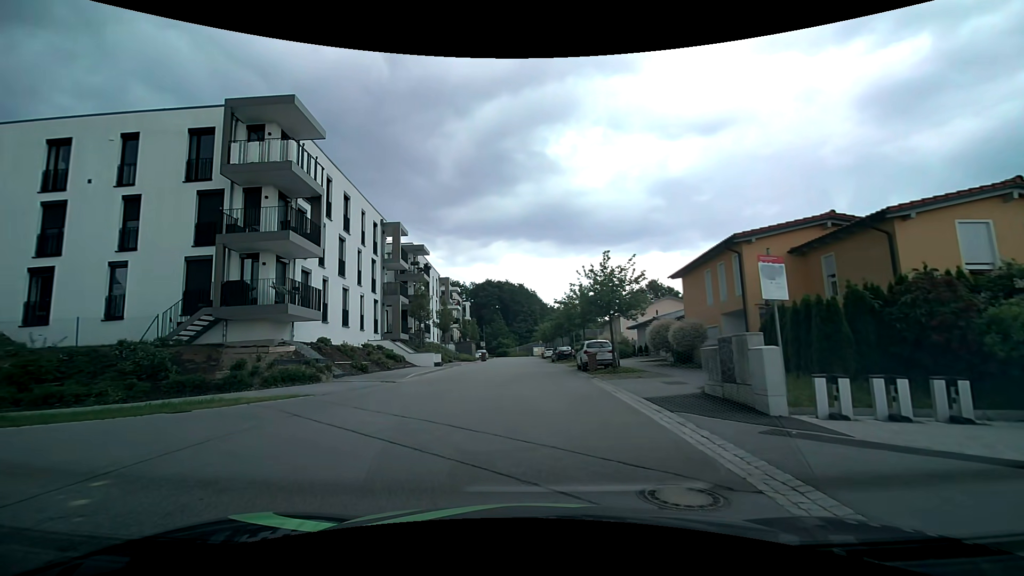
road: residential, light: Day
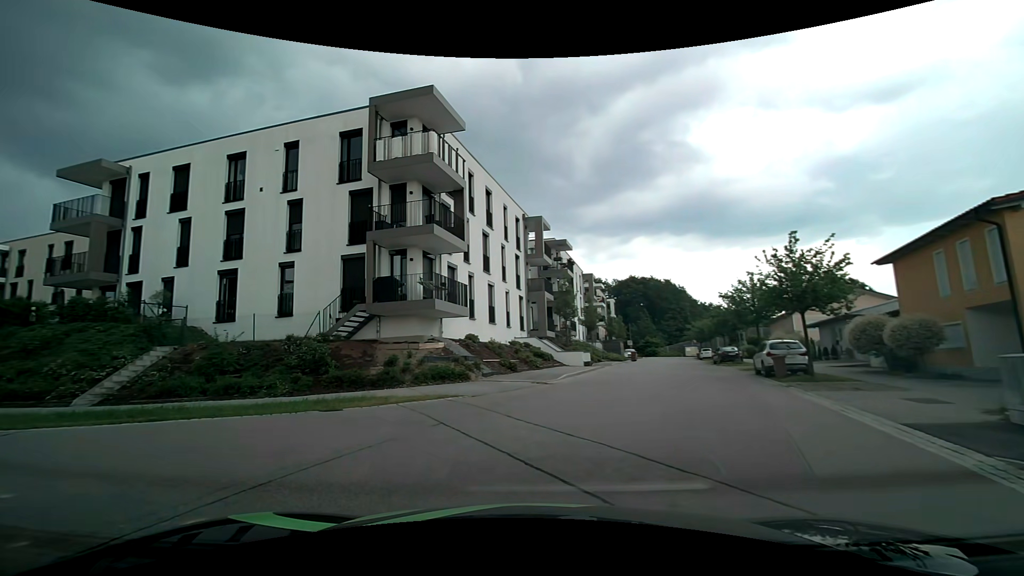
(-0.2, +2.3) m; -14°
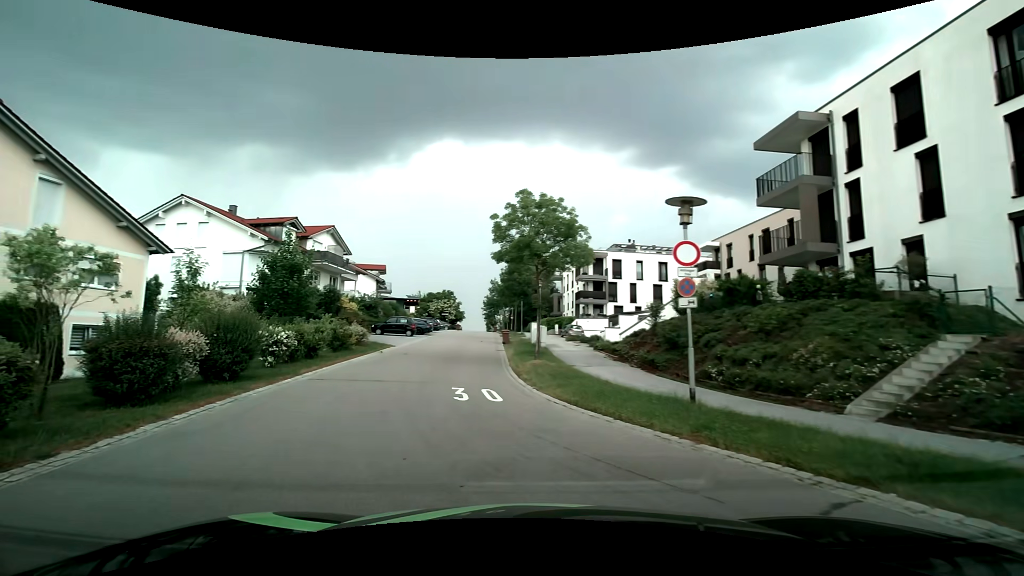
(-5.0, +6.7) m; -68°
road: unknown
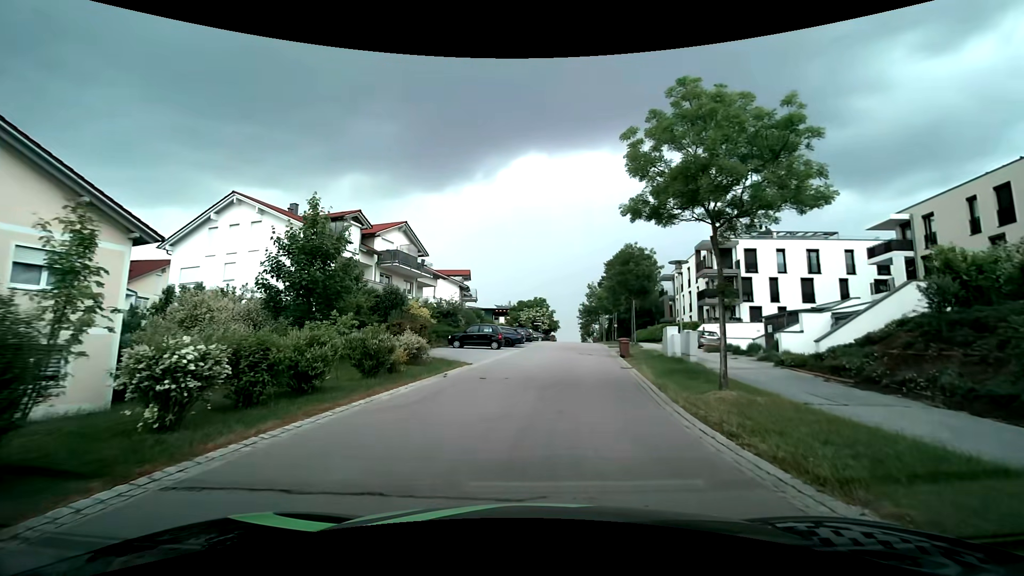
(-1.7, +9.6) m; -11°
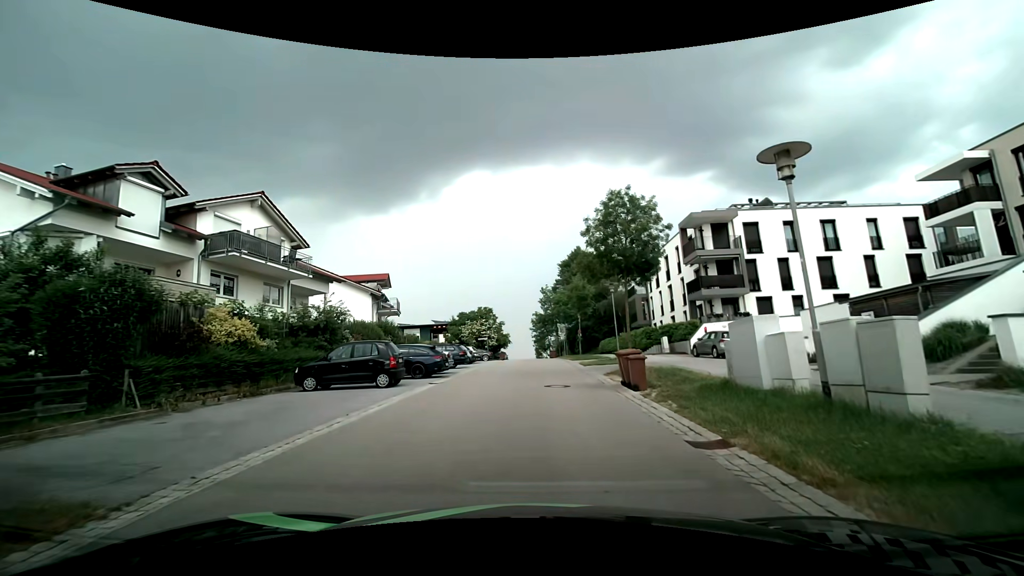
(+0.9, +14.4) m; +6°
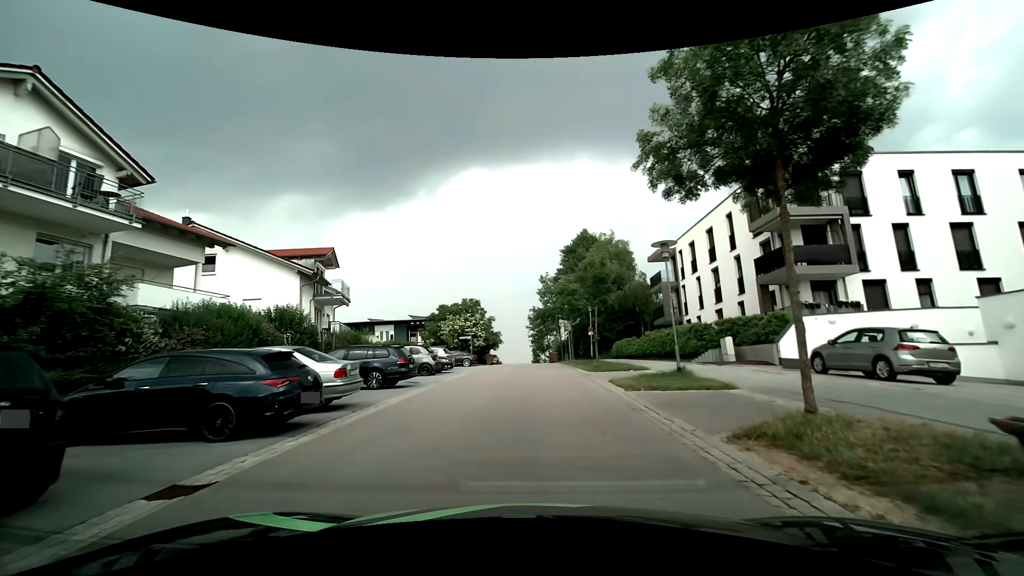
(+0.1, +12.7) m; 0°
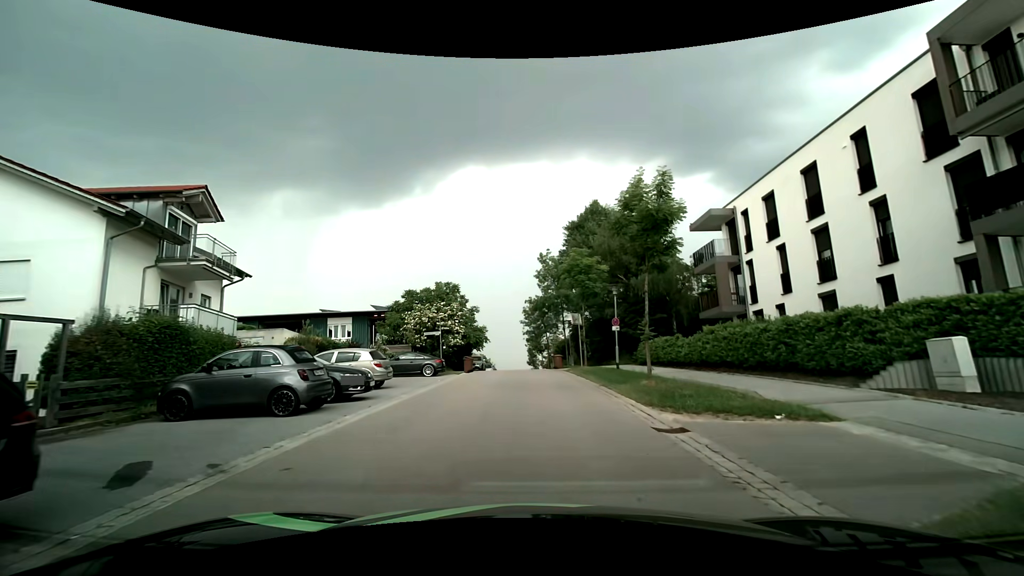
(0.0, +13.6) m; 0°
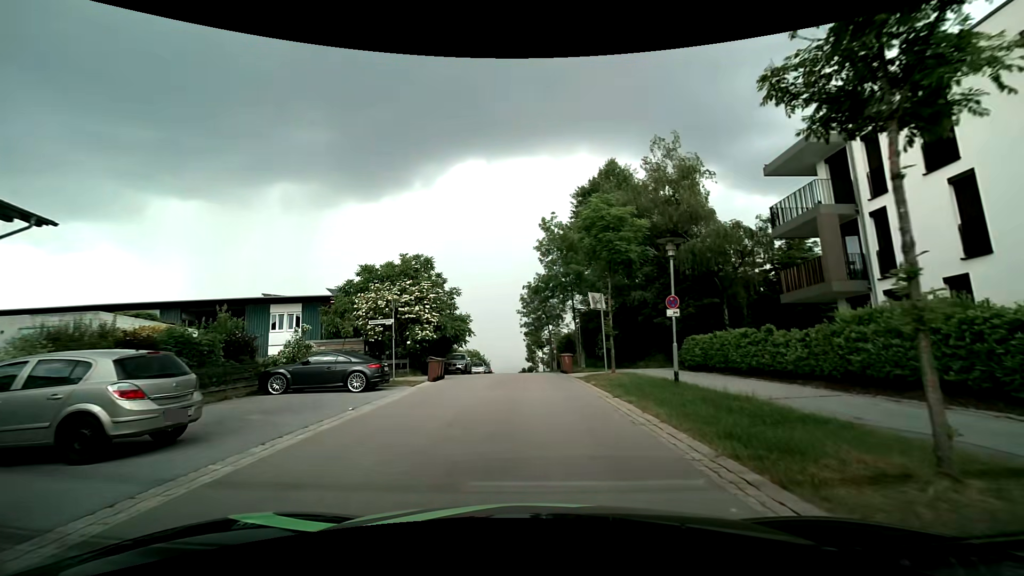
(0.0, +10.9) m; 0°
(0, +10) (0, +20) (-1, +30) (-1, +40) (-2, +50) (-2, +60) (-2, +70) (-3, +80) (-3, +90) (-3, +100) m
